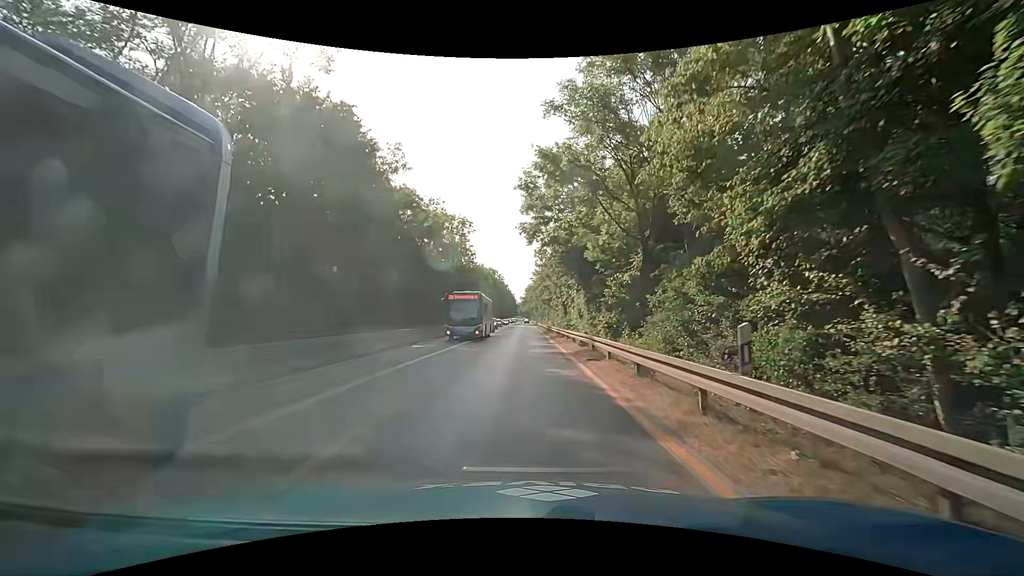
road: trunk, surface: asphalt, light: Day
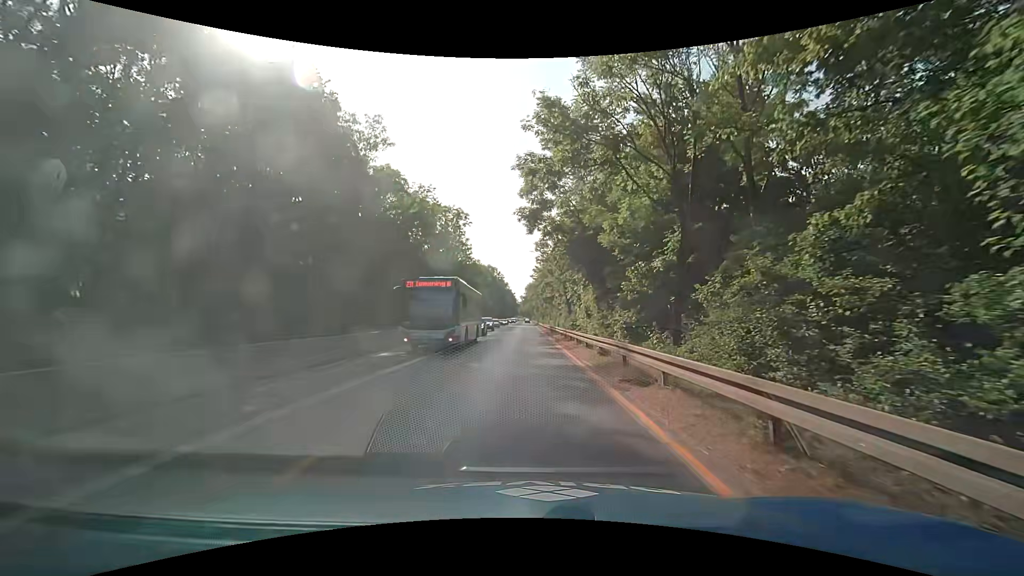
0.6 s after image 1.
(+0.1, +6.1) m; 0°
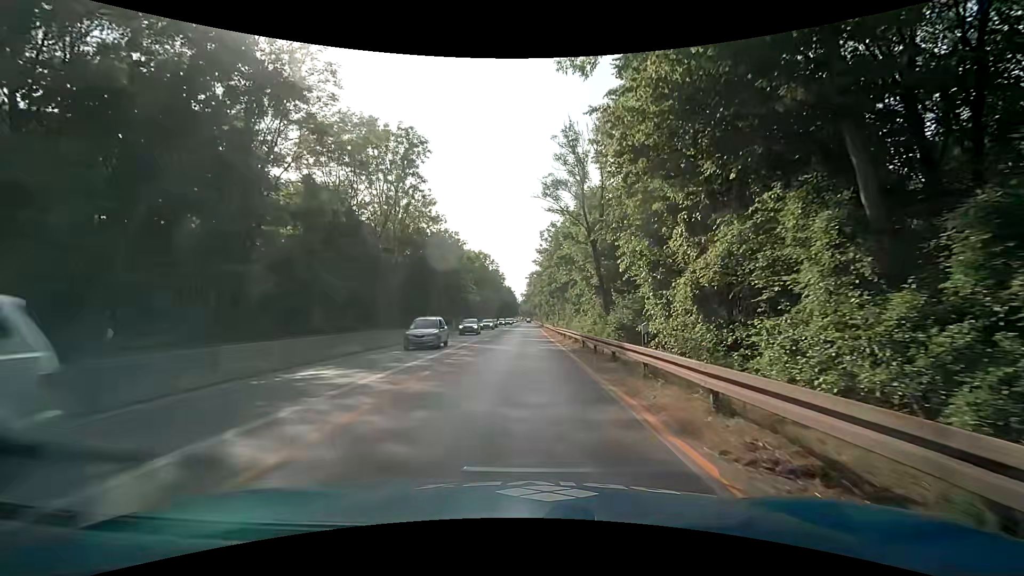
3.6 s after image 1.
(-0.3, +30.3) m; 0°
(0, +10) (0, +20) (0, +30) (0, +40) (0, +50) (0, +60) (0, +70) (0, +80) (0, +90) (0, +100) m
